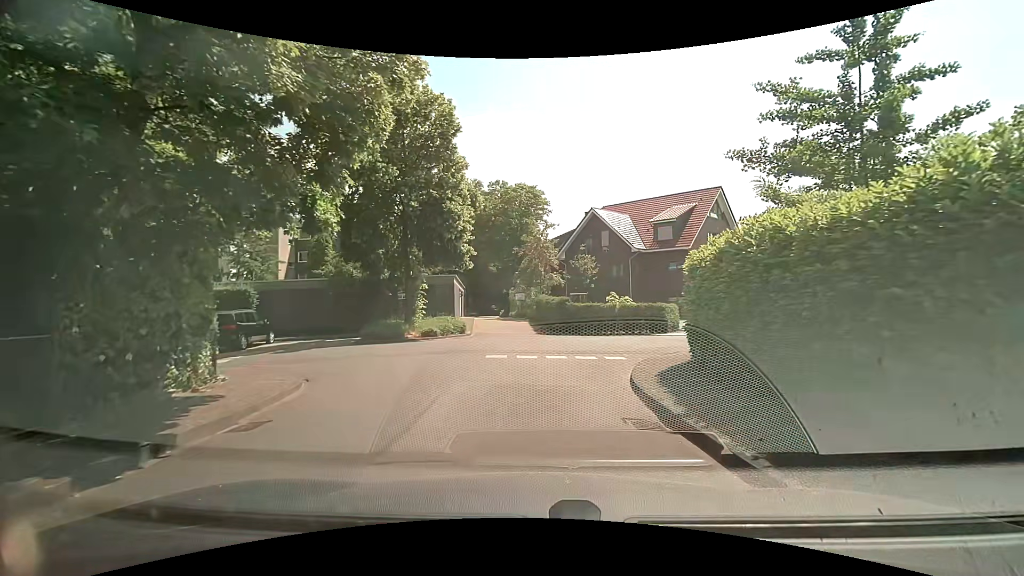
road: residential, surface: asphalt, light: Day
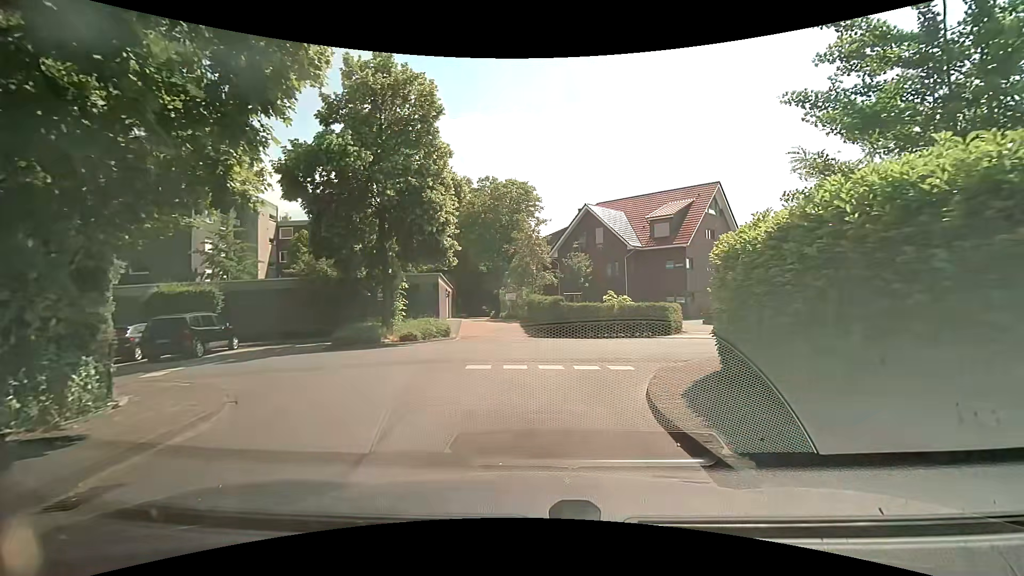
(+0.1, +2.2) m; +2°
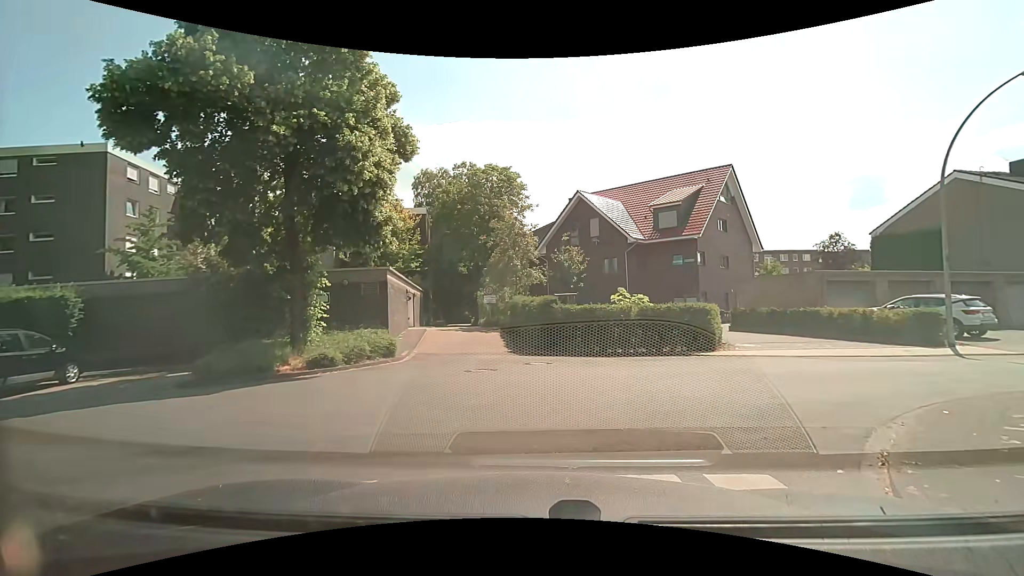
(+0.1, +6.8) m; +3°
(-2, +9) (-12, +11) (-22, +9) (-32, +8) (-42, +6) (-51, +4) (-61, +3) (-71, +3) (-81, +3) (-91, +4) m
